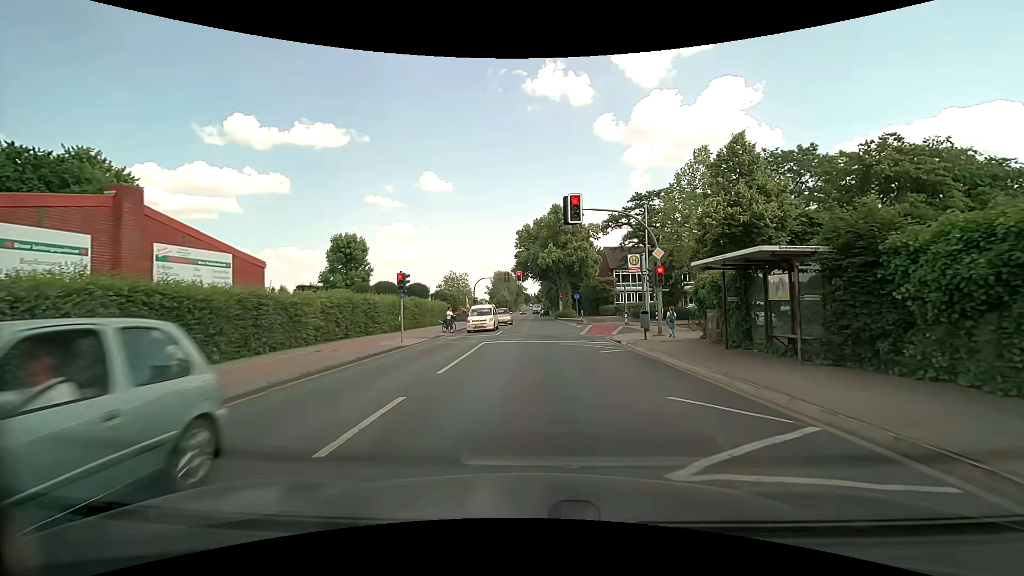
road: secondary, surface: asphalt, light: Day
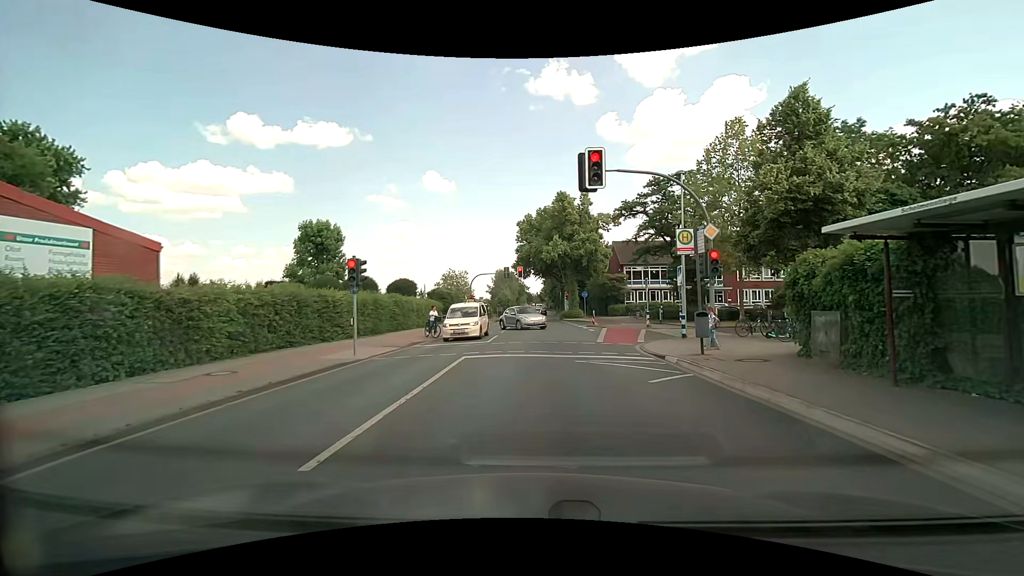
(0.0, +6.1) m; 0°
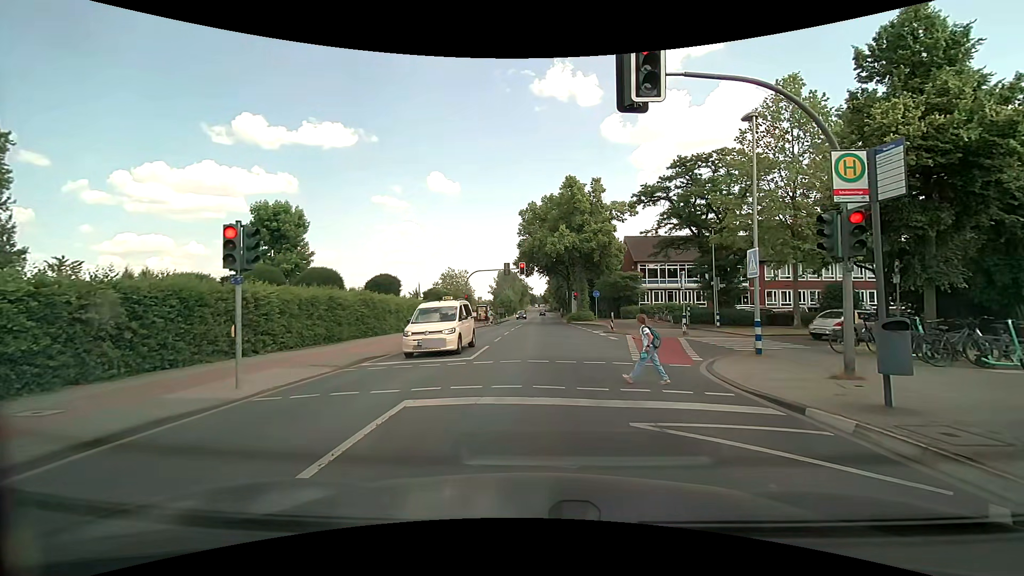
(0.0, +6.4) m; -1°
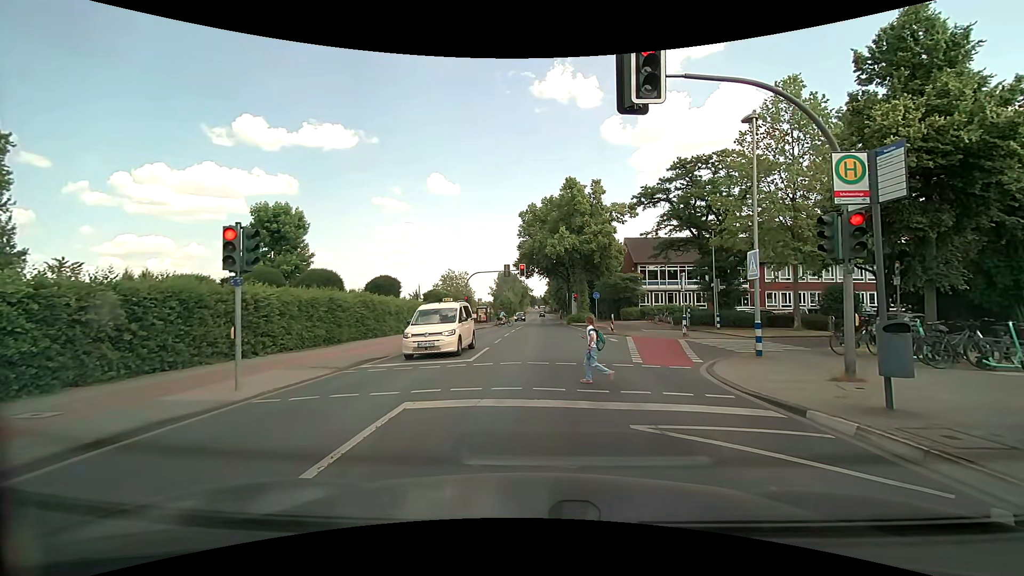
(0.0, +0.1) m; 0°
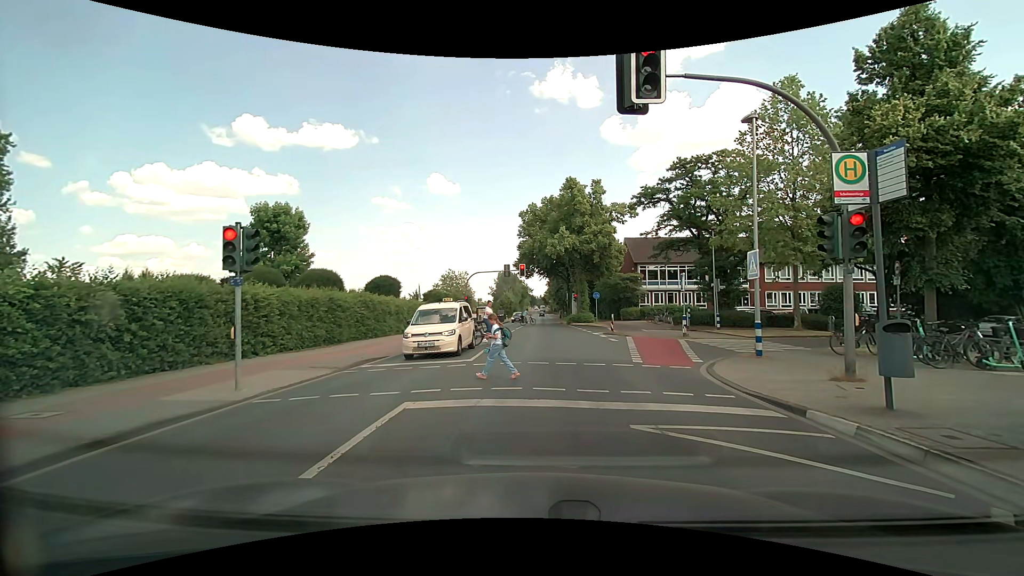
(0.0, 0.0) m; 0°
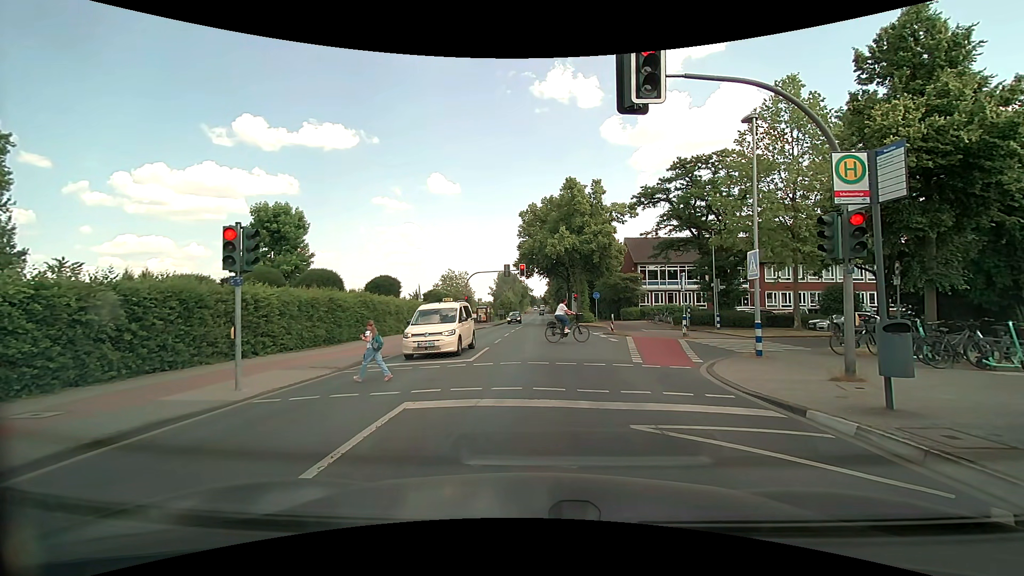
(0.0, 0.0) m; 0°
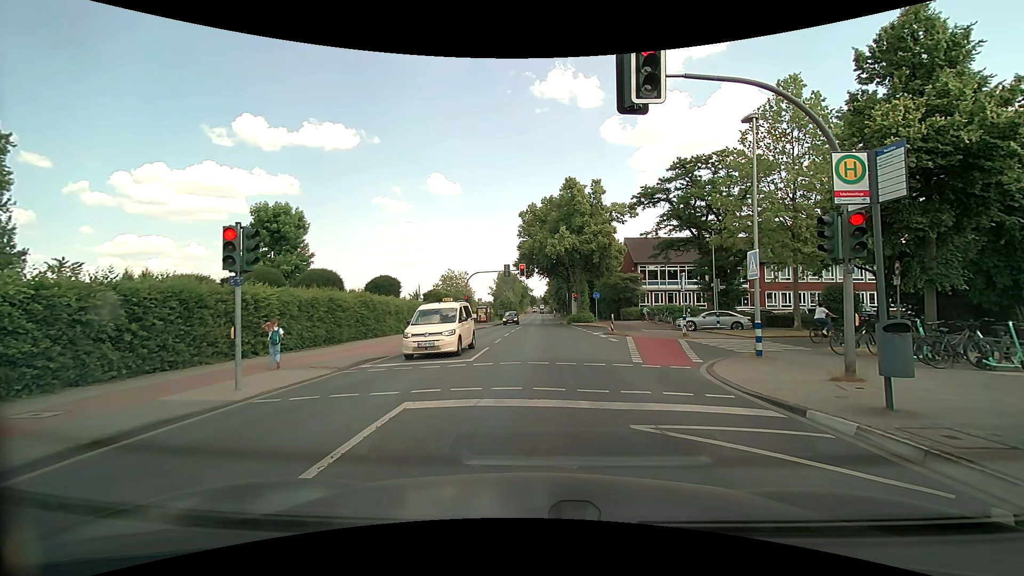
(0.0, 0.0) m; 0°
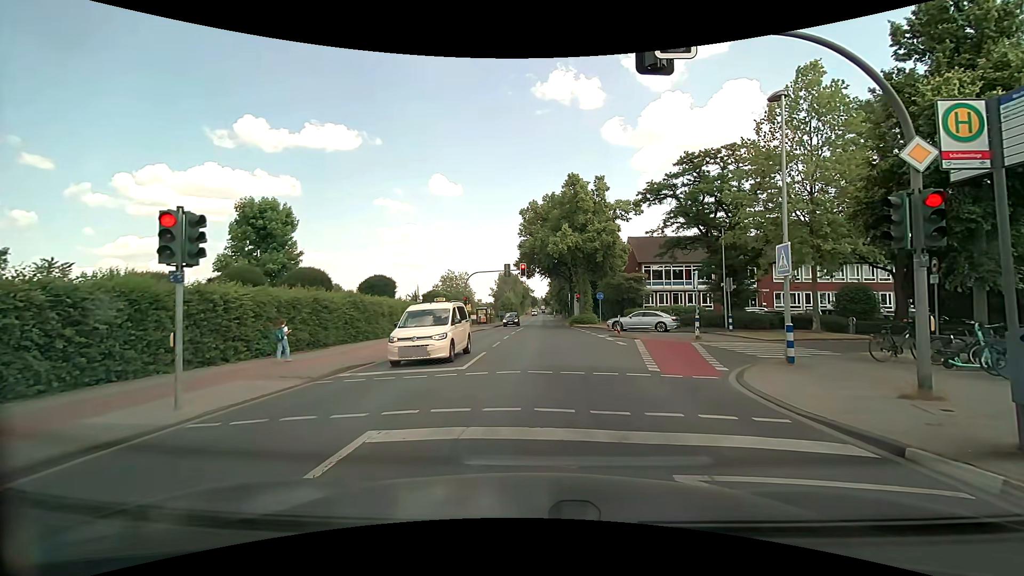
(0.0, +1.7) m; 0°
(0, +10) (0, +20) (+1, +30) (+1, +40) (+2, +50) (+2, +60) (+3, +70) (+3, +80) (+3, +90) (+4, +100) m
